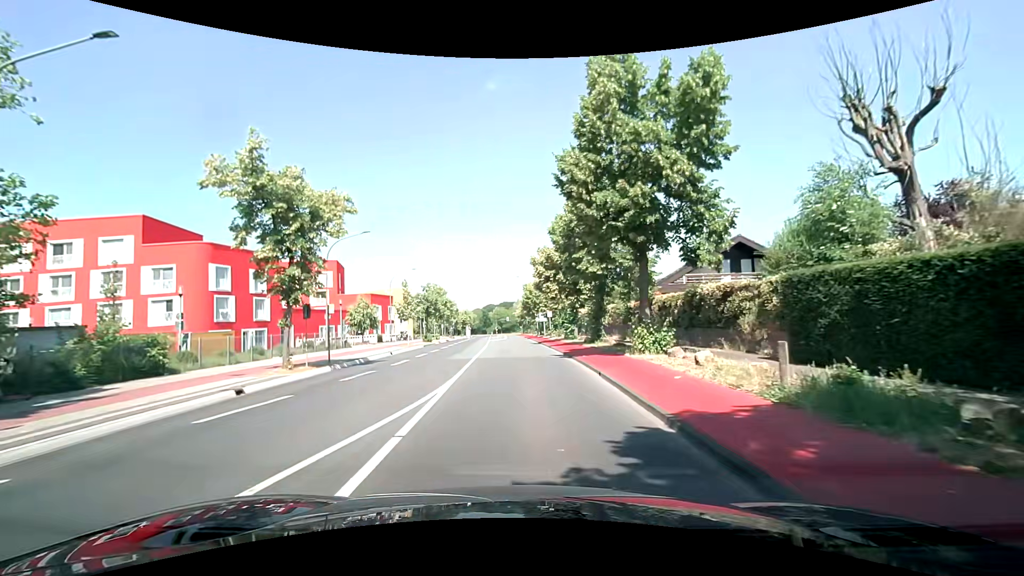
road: tertiary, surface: asphalt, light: Day
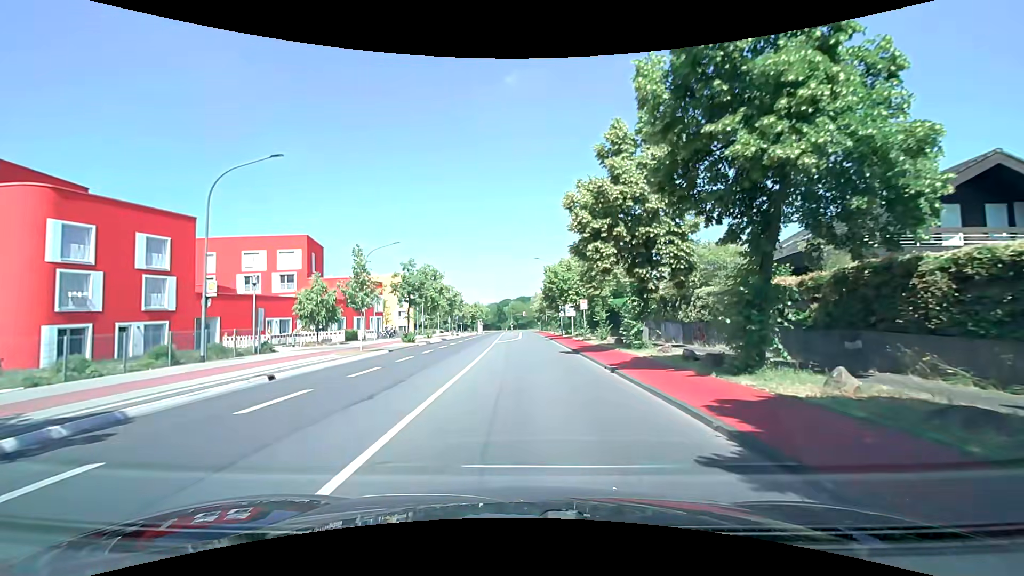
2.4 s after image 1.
(-0.5, +18.1) m; -3°
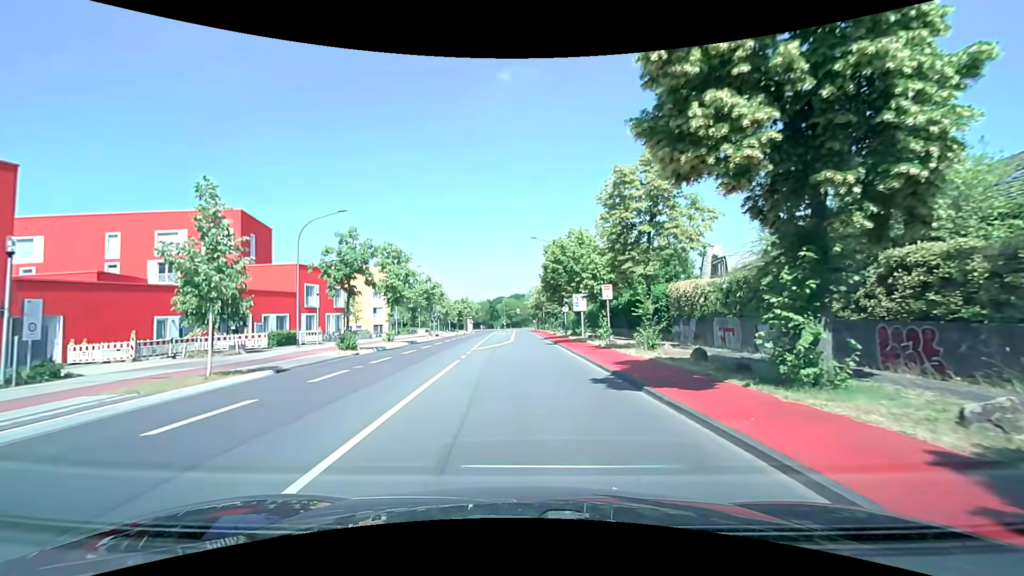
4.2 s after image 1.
(+0.2, +13.5) m; +1°
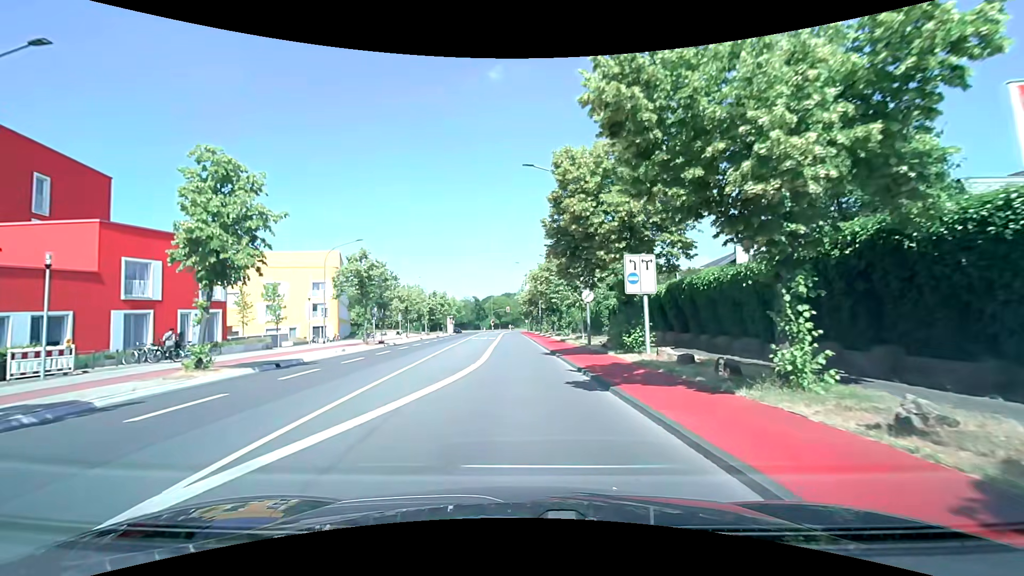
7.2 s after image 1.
(+0.2, +22.5) m; +1°
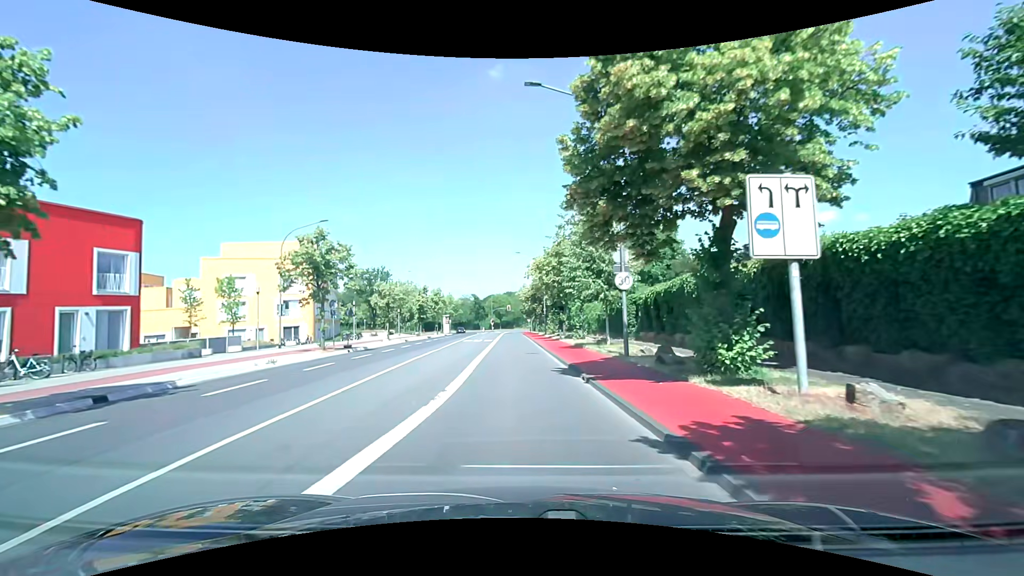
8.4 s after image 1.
(0.0, +8.9) m; 0°
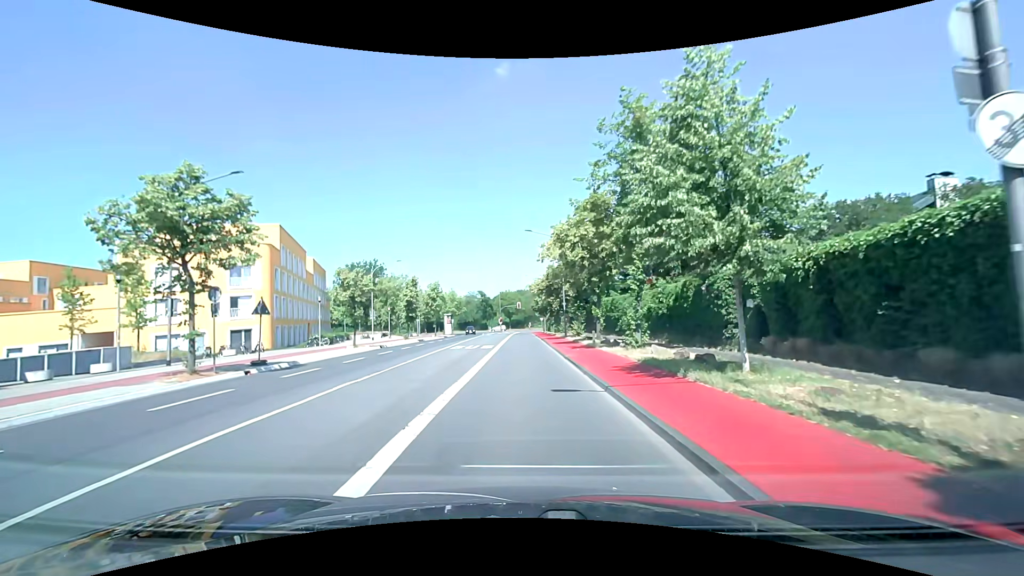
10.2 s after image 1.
(-0.1, +13.4) m; -1°
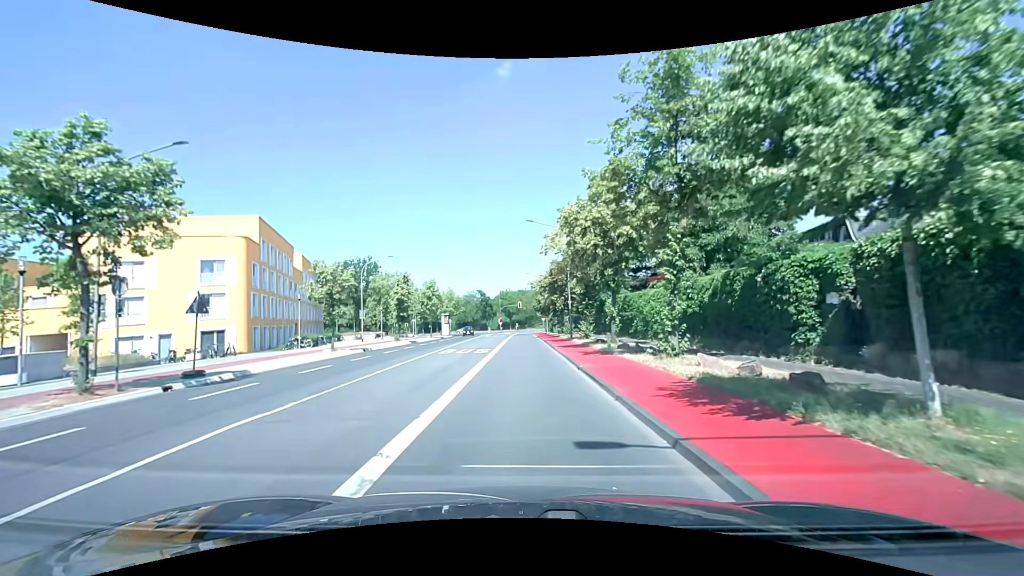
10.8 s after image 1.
(0.0, +4.4) m; 0°
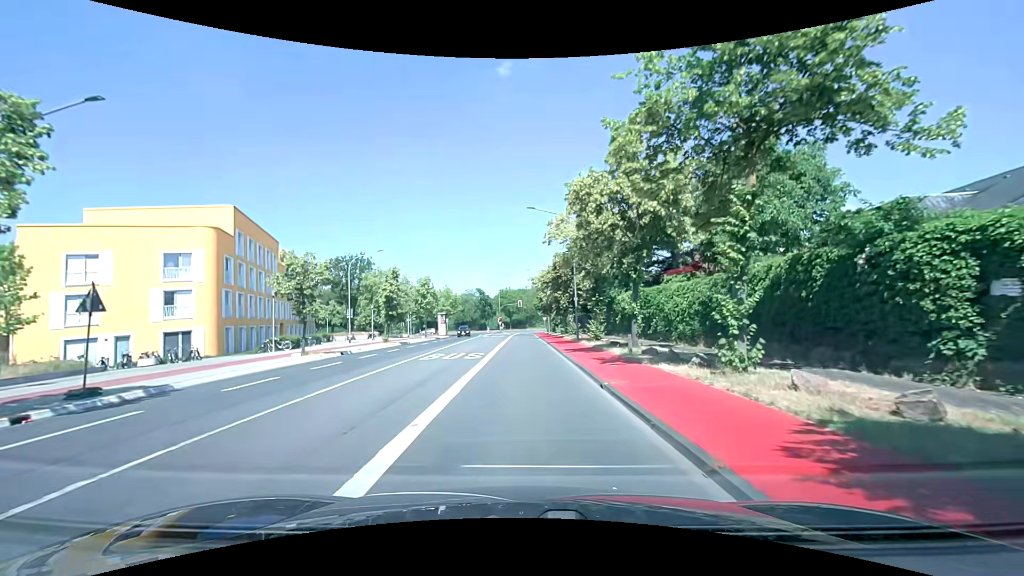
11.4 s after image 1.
(0.0, +4.4) m; -1°
(0, +10) (0, +20) (0, +30) (0, +40) (0, +50) (0, +60) (0, +70) (+1, +80) (+1, +90) (+1, +100) m
